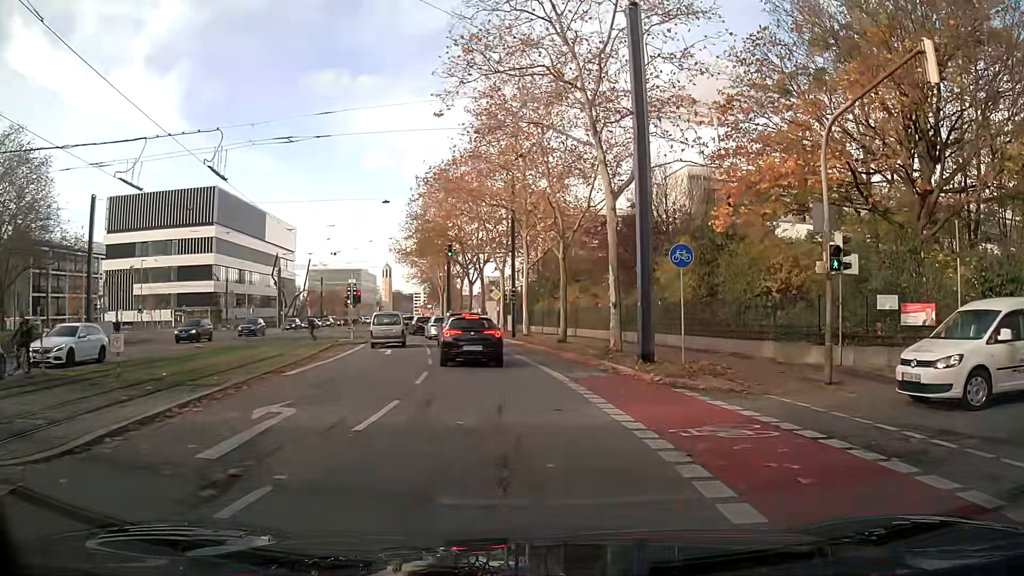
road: secondary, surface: asphalt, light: Day
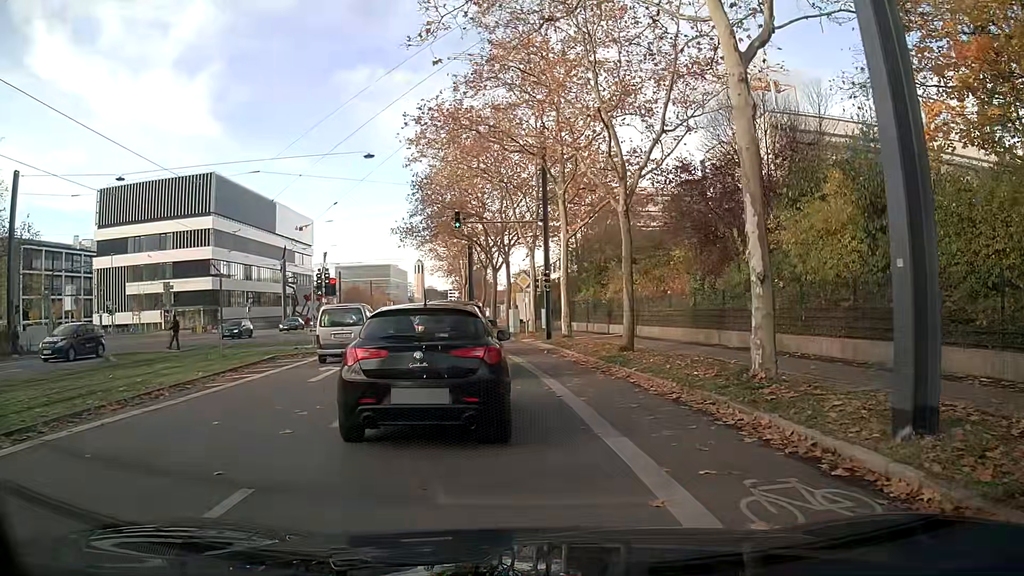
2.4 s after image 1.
(-0.1, +11.9) m; -4°
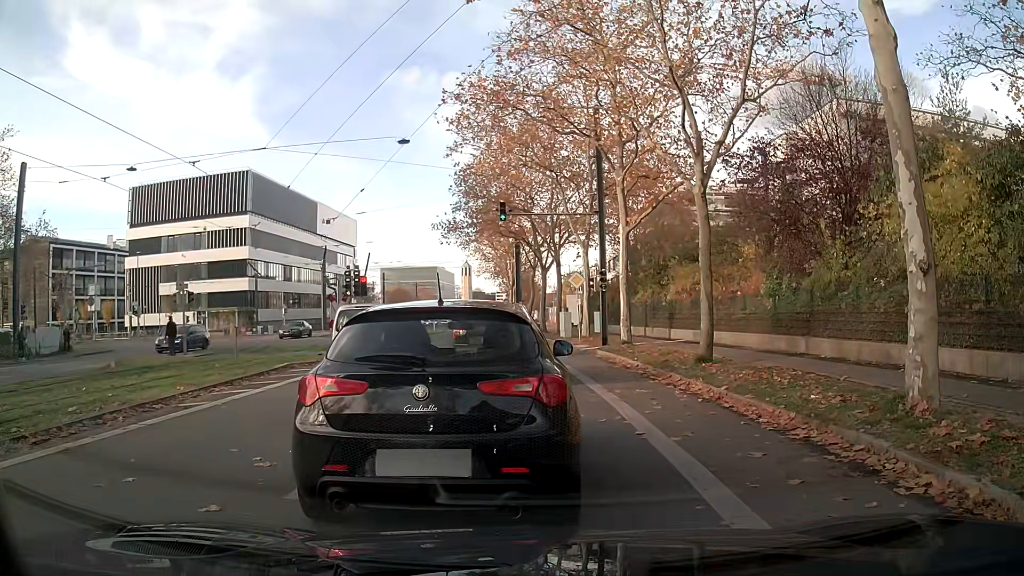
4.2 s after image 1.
(-0.1, +3.0) m; -3°
(0, +10) (-1, +20) (-2, +30) (-3, +40) (-5, +50) (-6, +60) (-7, +70) (-9, +79) (-10, +89) (-10, +99) m
